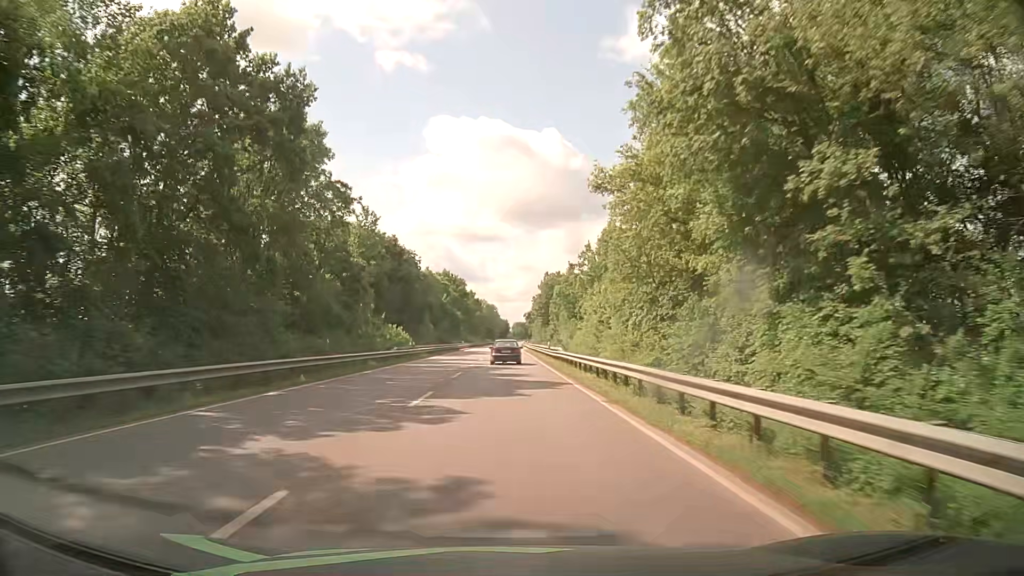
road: primary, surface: asphalt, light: Day
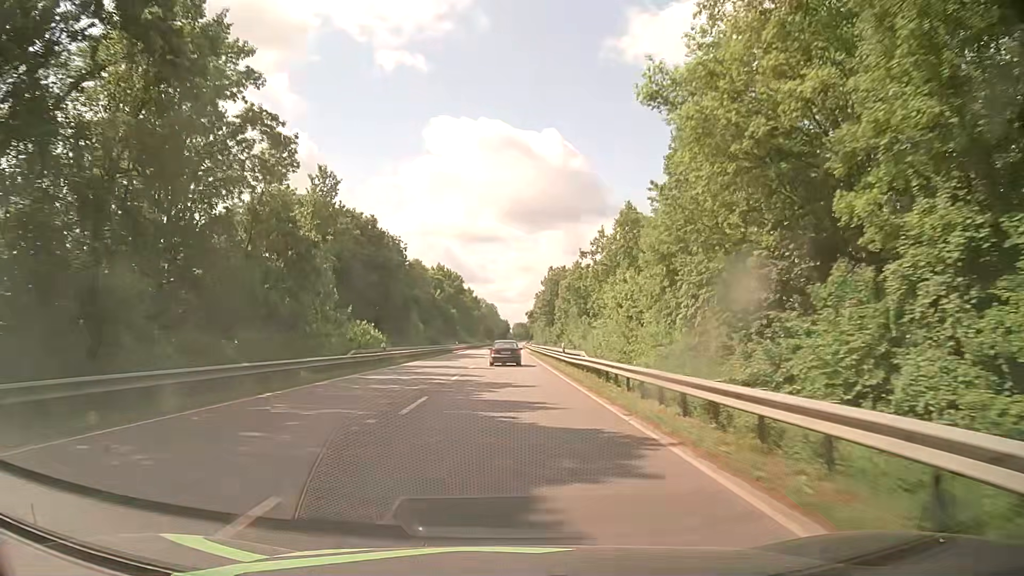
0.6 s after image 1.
(0.0, +12.0) m; 0°
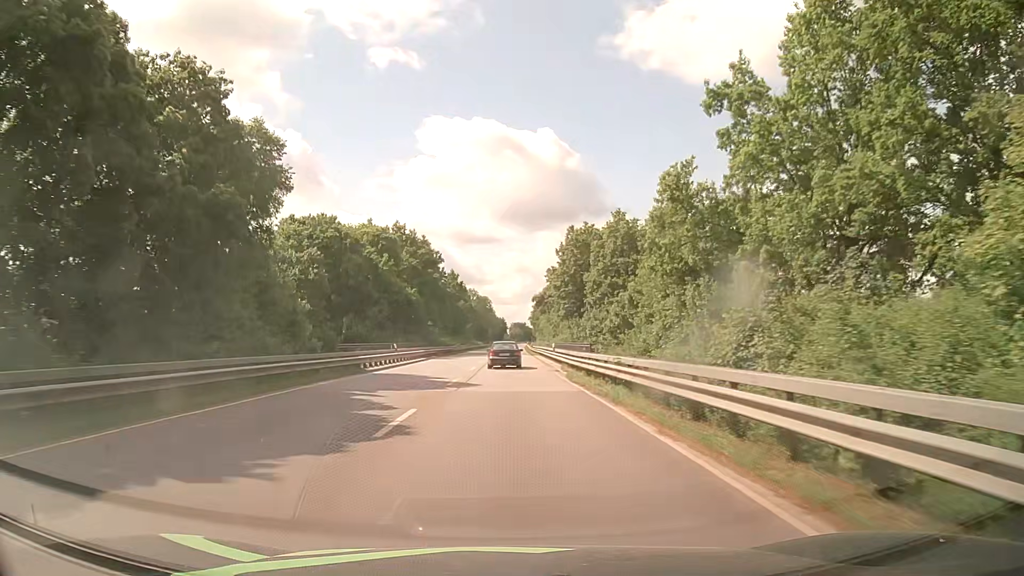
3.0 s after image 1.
(-0.3, +46.2) m; 0°
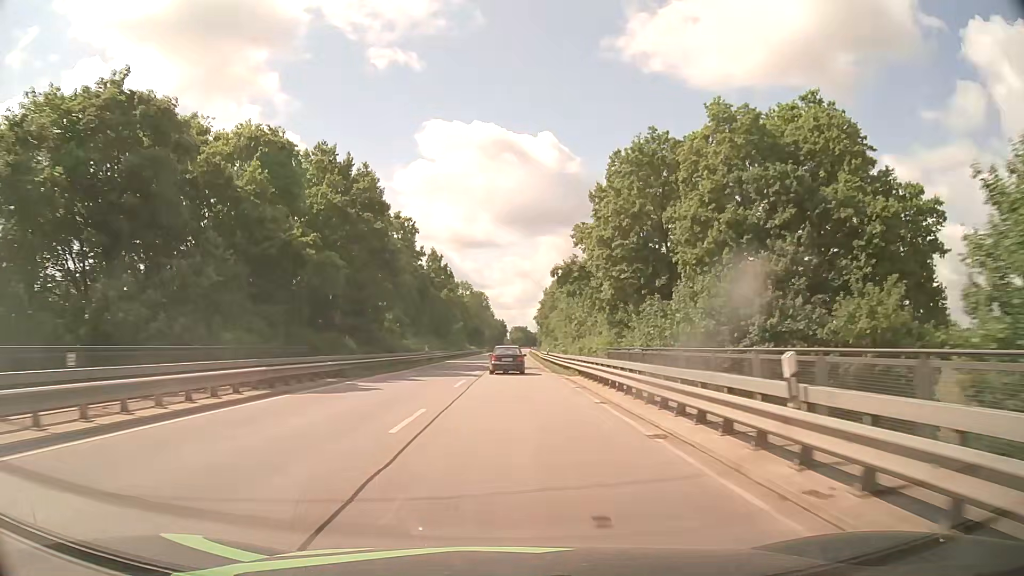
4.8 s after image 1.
(0.0, +35.2) m; 0°
(0, +10) (0, +20) (0, +30) (0, +40) (0, +50) (0, +60) (+1, +70) (+1, +80) (+1, +90) (+1, +100) m
